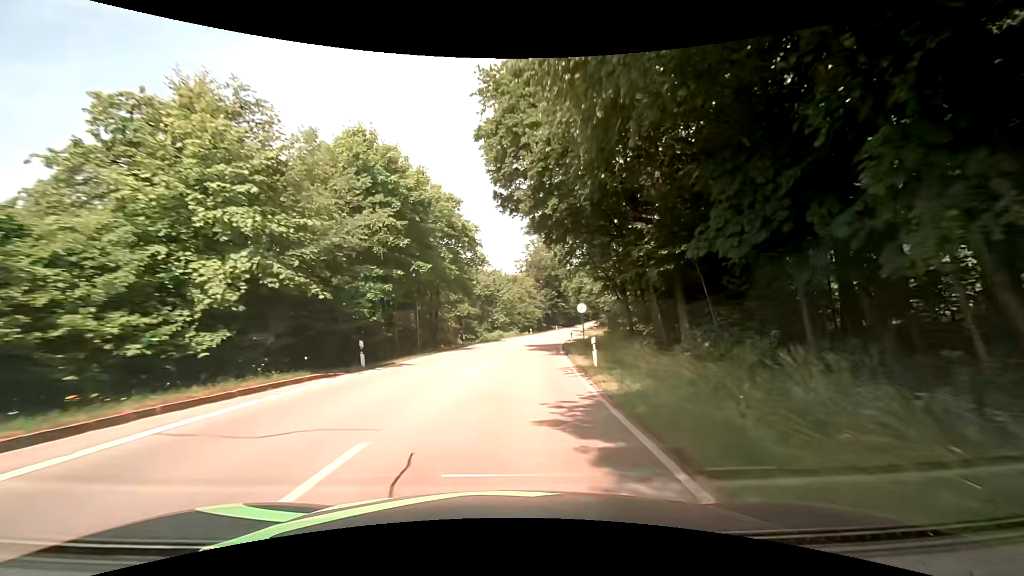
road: secondary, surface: asphalt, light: Day
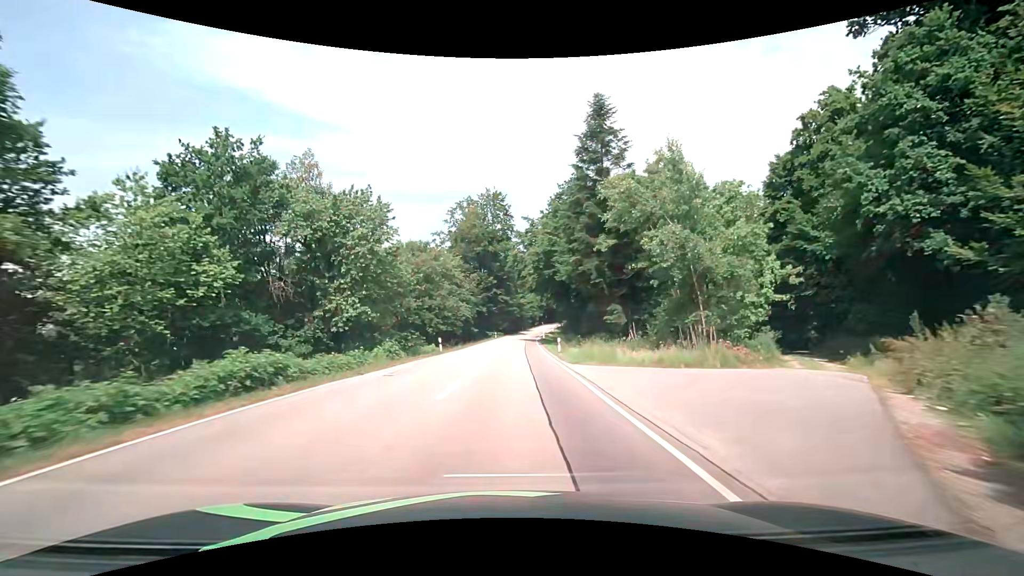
(+4.1, +50.7) m; +8°
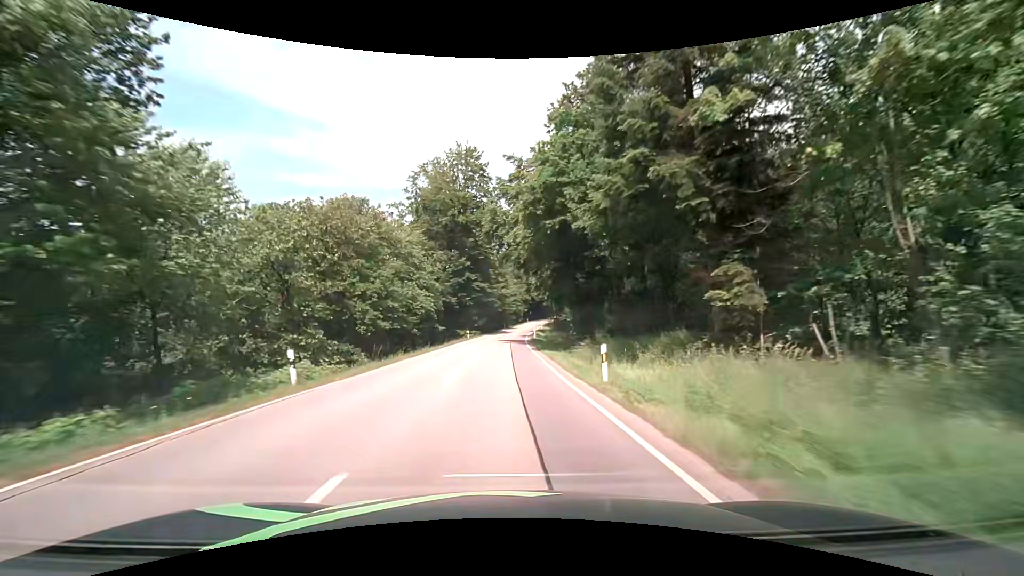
(+0.6, +21.3) m; +3°
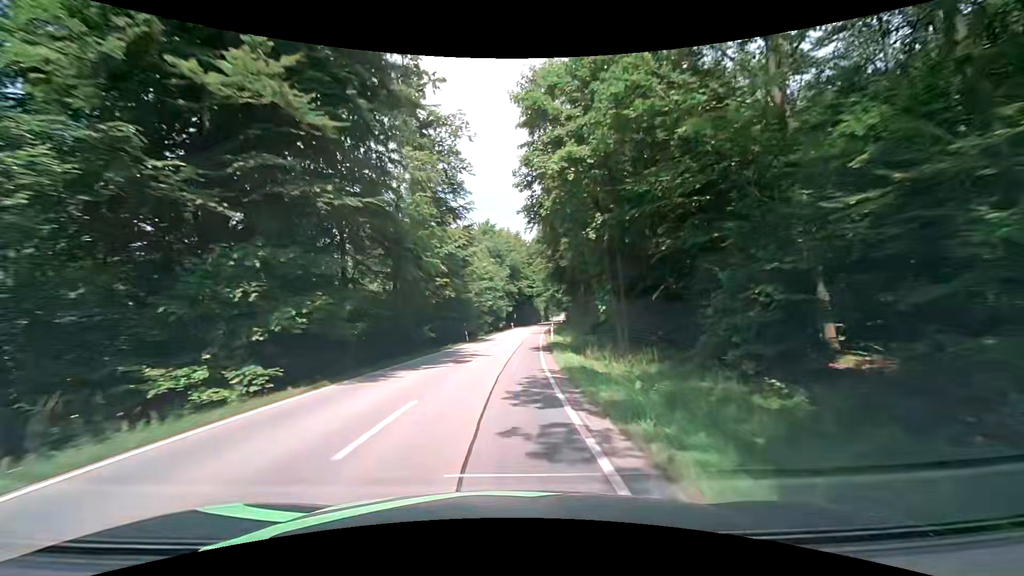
(+1.2, +54.8) m; +2°
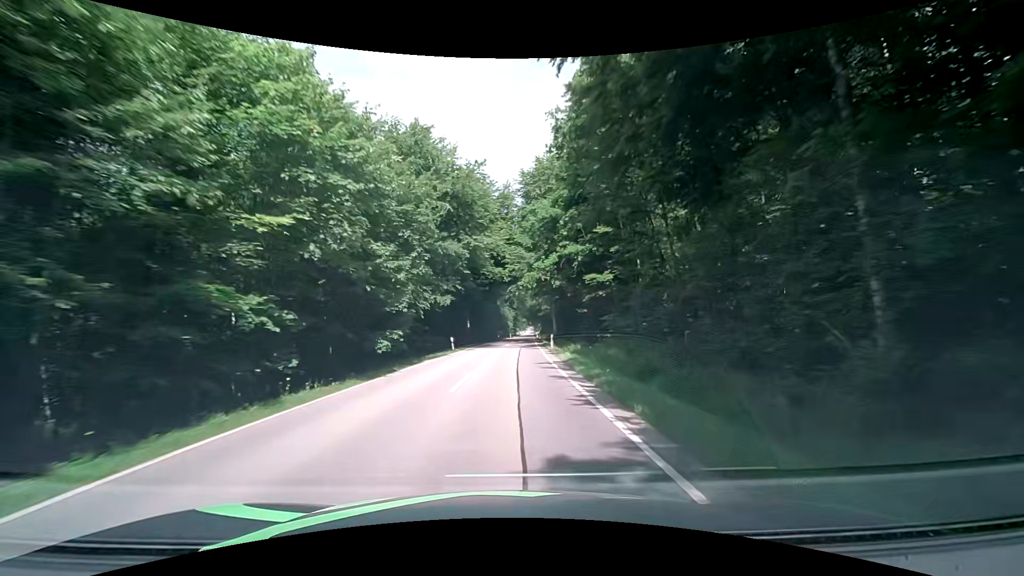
(+2.2, +54.0) m; +5°
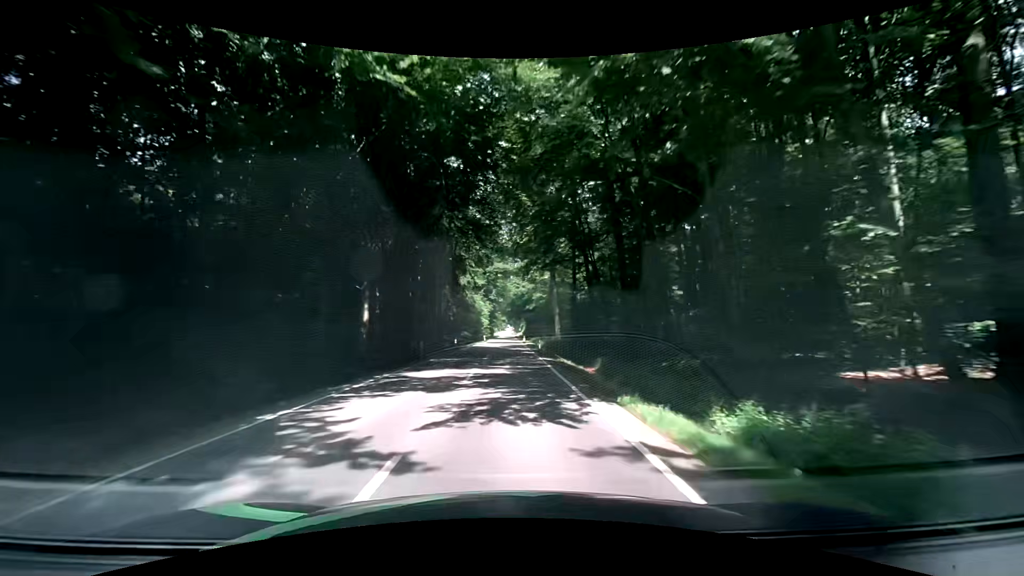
(+0.8, +44.0) m; +2°
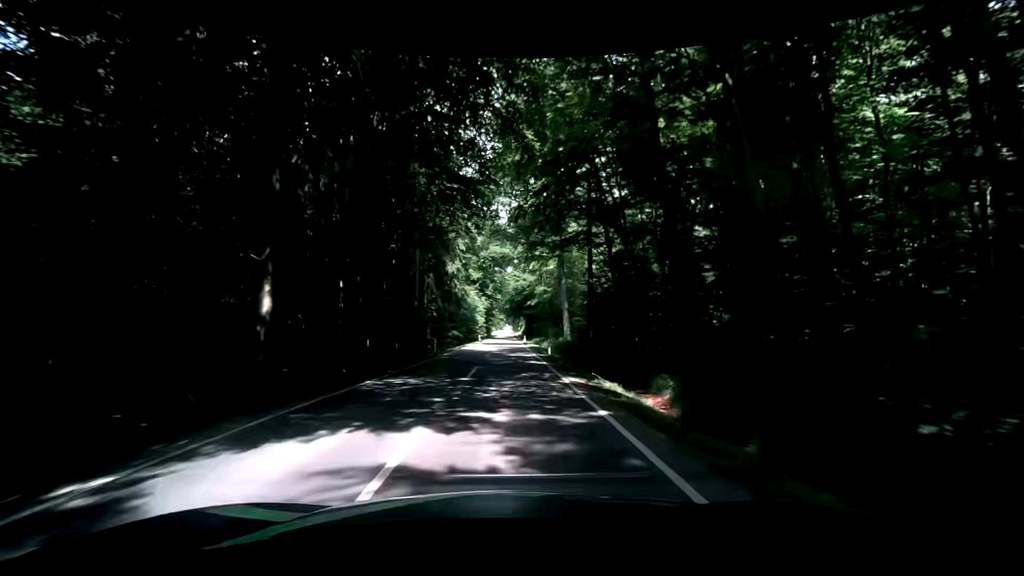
(+0.1, +11.3) m; 0°
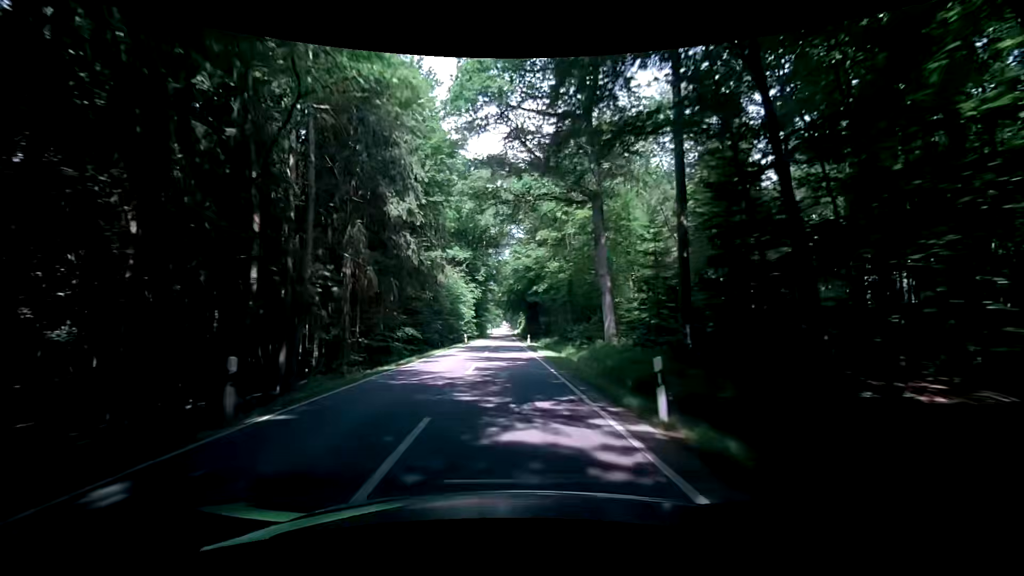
(+0.1, +23.0) m; +1°
(0, +10) (0, +20) (0, +30) (0, +40) (0, +50) (0, +60) (0, +70) (0, +80) (0, +90) (0, +100) m
